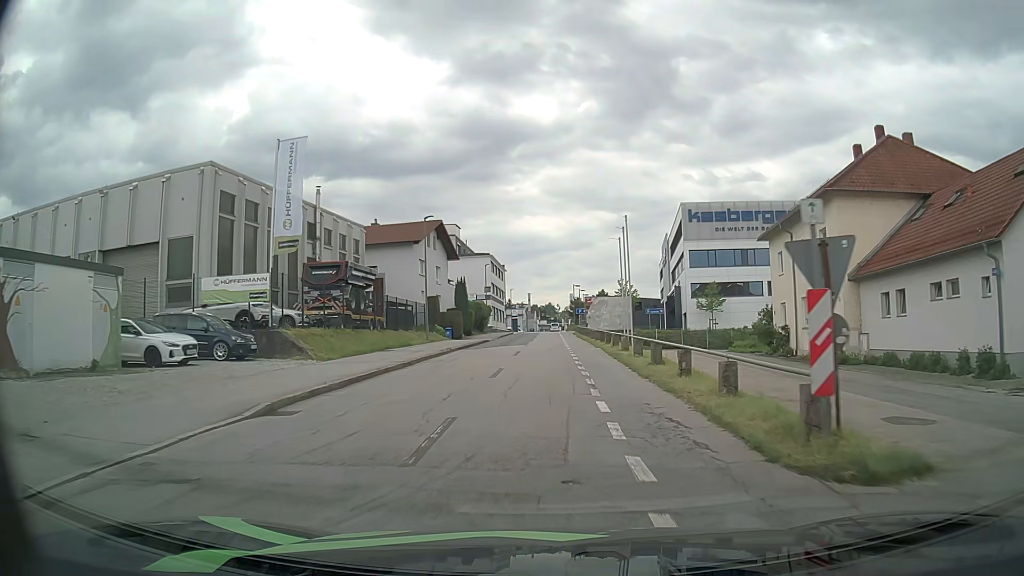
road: residential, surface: asphalt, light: Day
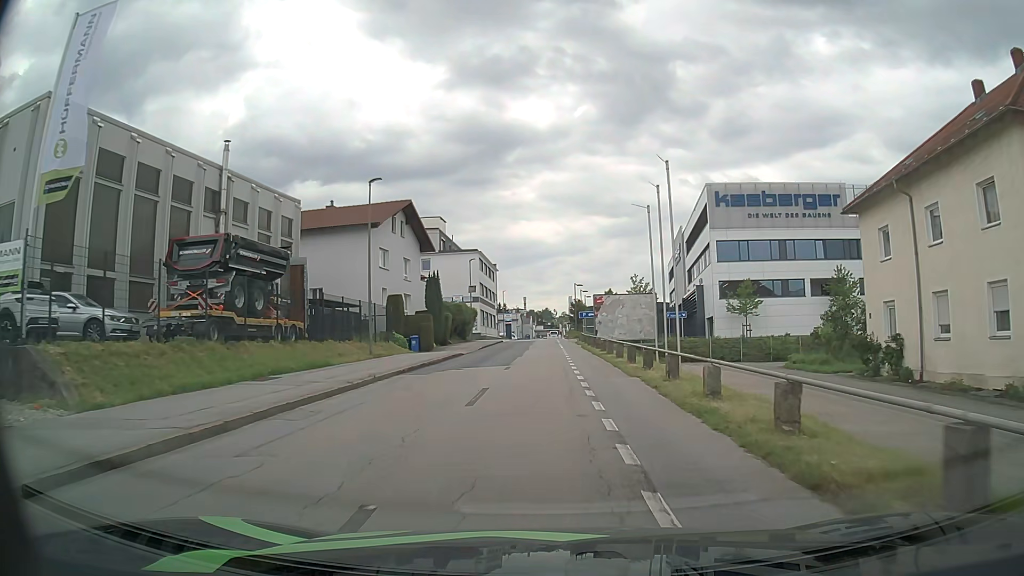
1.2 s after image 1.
(+0.1, +13.3) m; +1°
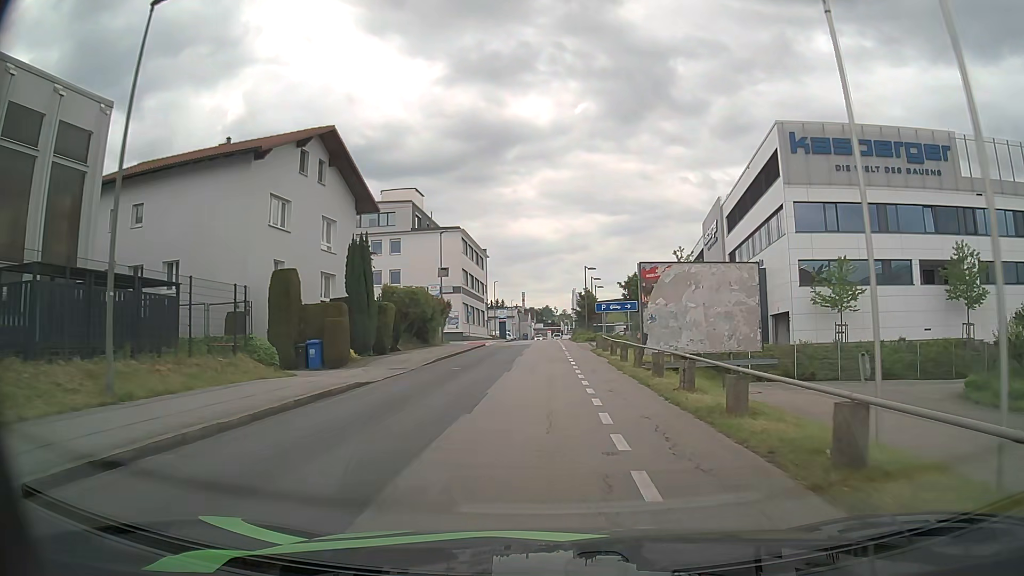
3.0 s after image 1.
(0.0, +19.4) m; -1°
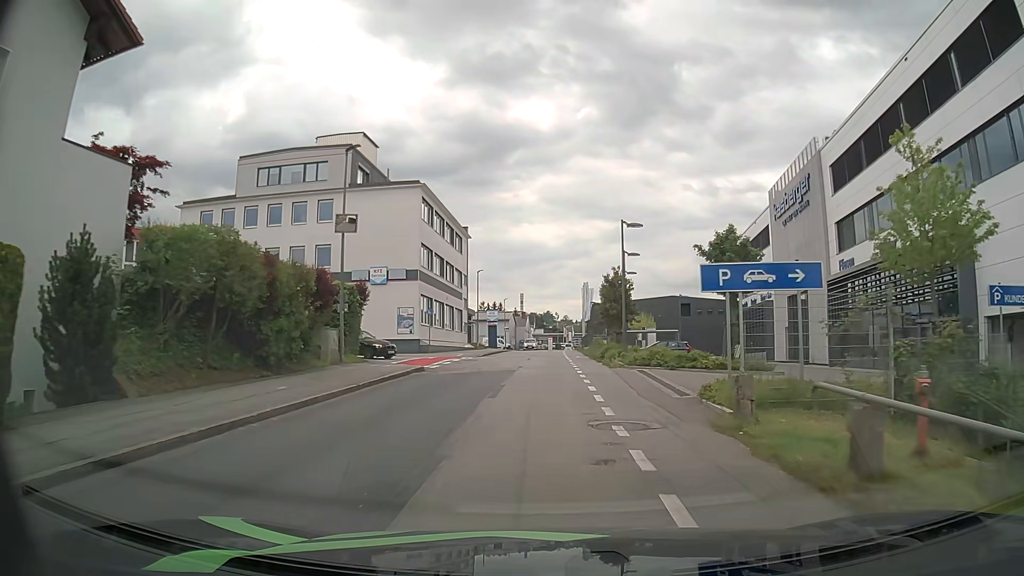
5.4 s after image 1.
(+0.1, +25.0) m; 0°
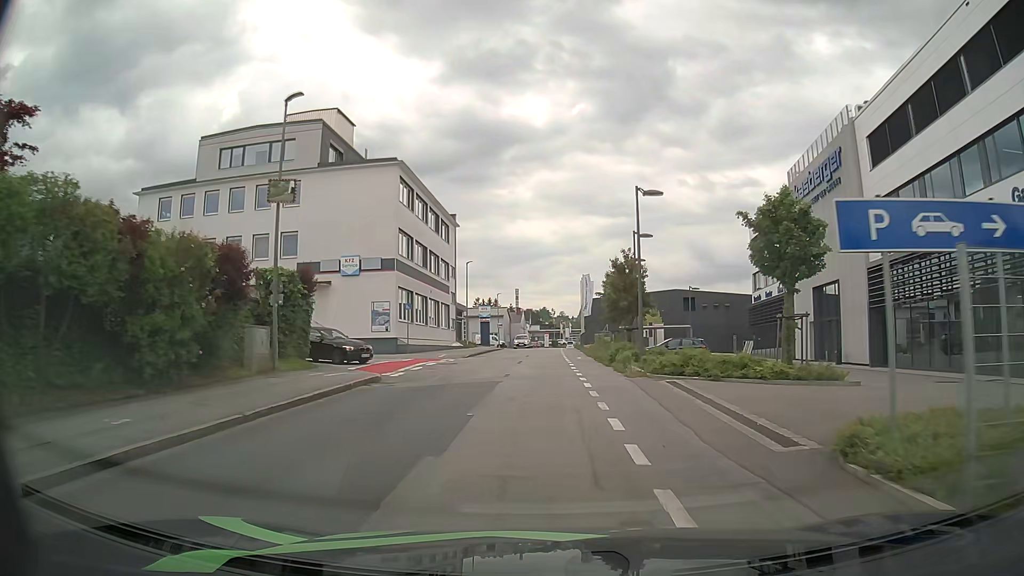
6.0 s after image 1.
(+0.1, +6.1) m; +1°
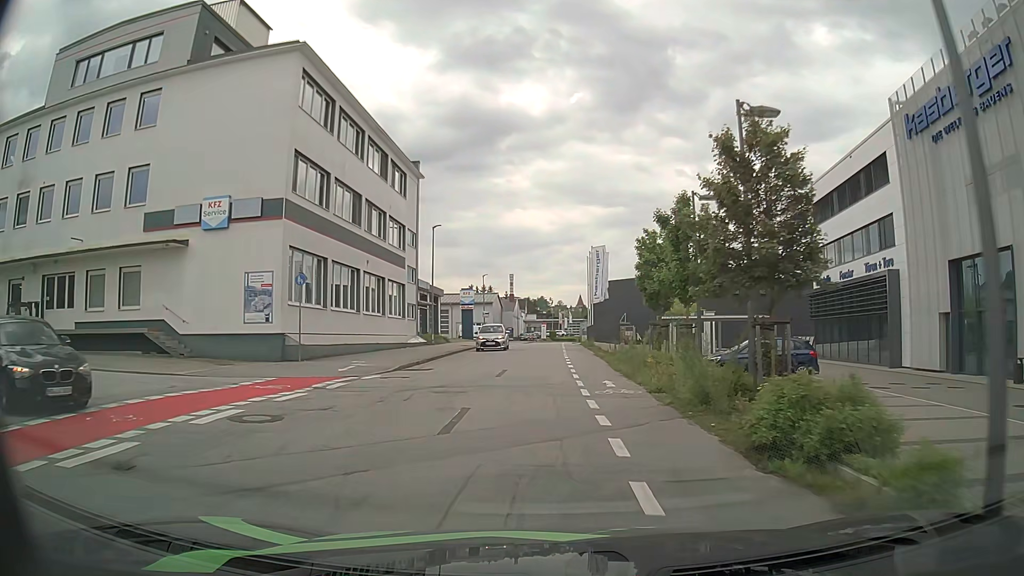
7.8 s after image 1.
(0.0, +17.9) m; 0°
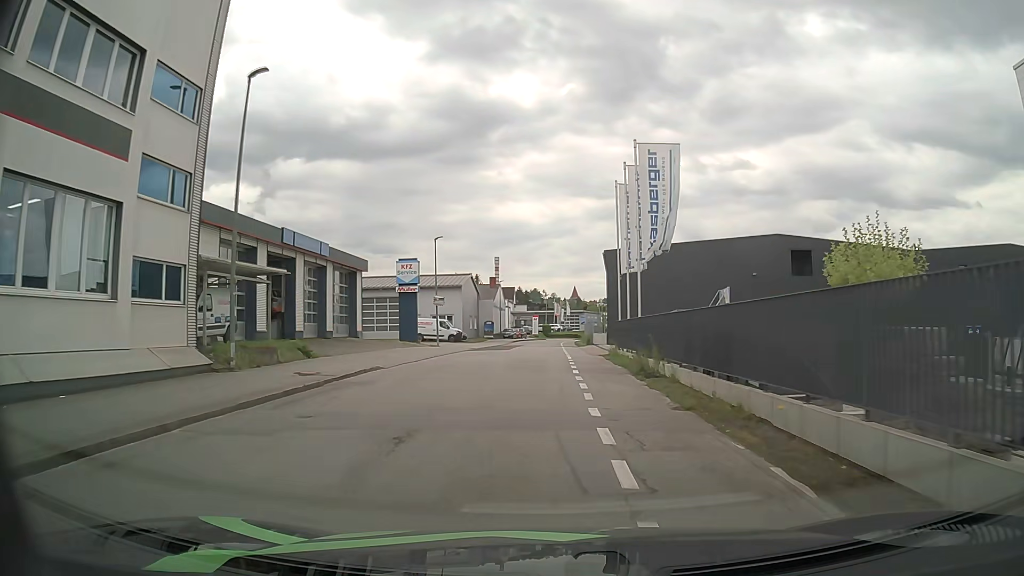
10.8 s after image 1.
(+0.3, +29.7) m; +1°
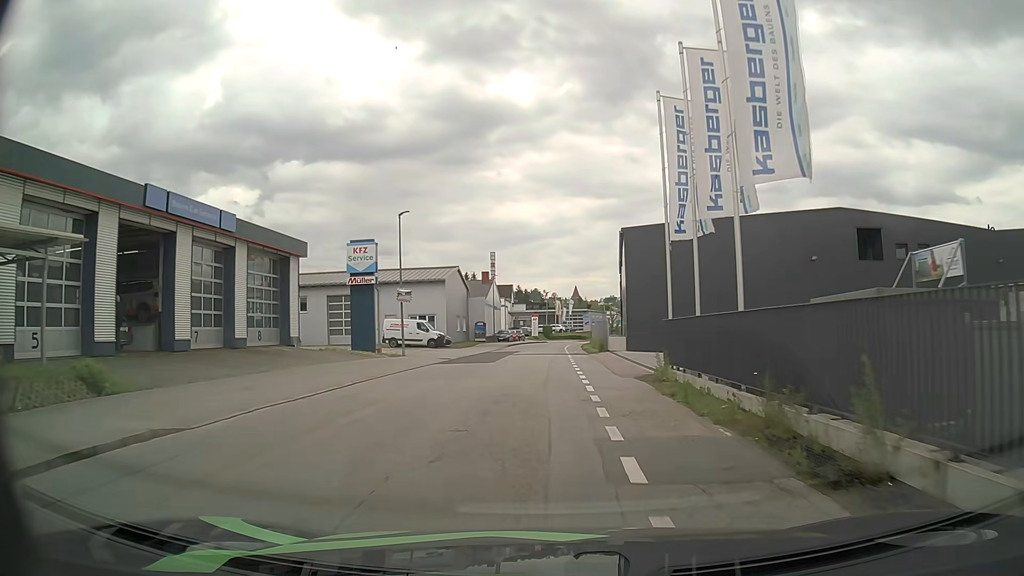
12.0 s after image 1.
(+0.6, +12.0) m; 0°
(0, +10) (0, +20) (0, +30) (0, +40) (+1, +50) (+1, +60) (+2, +70) (+3, +80) (+5, +90) (+7, +100) m
